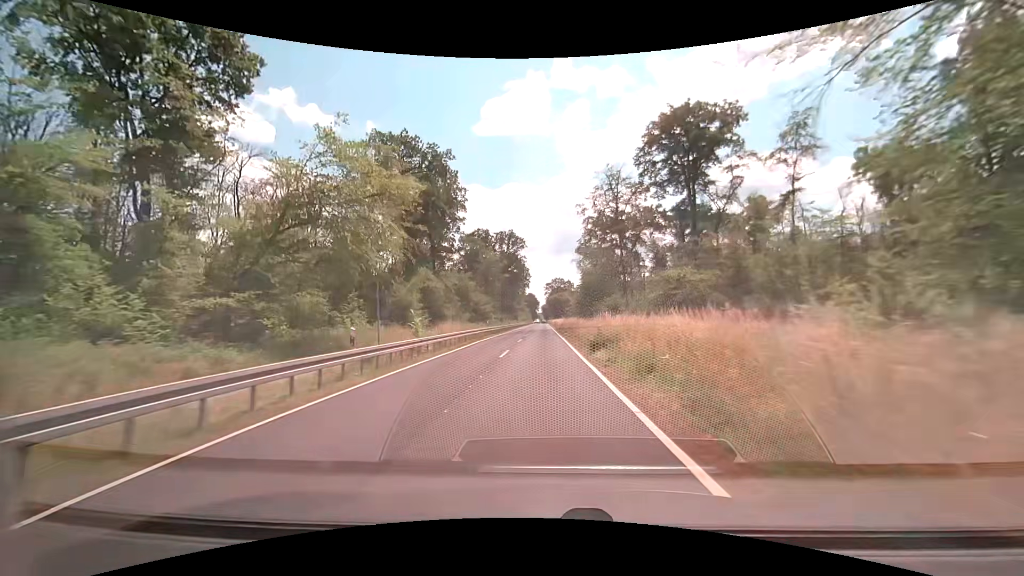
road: secondary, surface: asphalt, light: Day
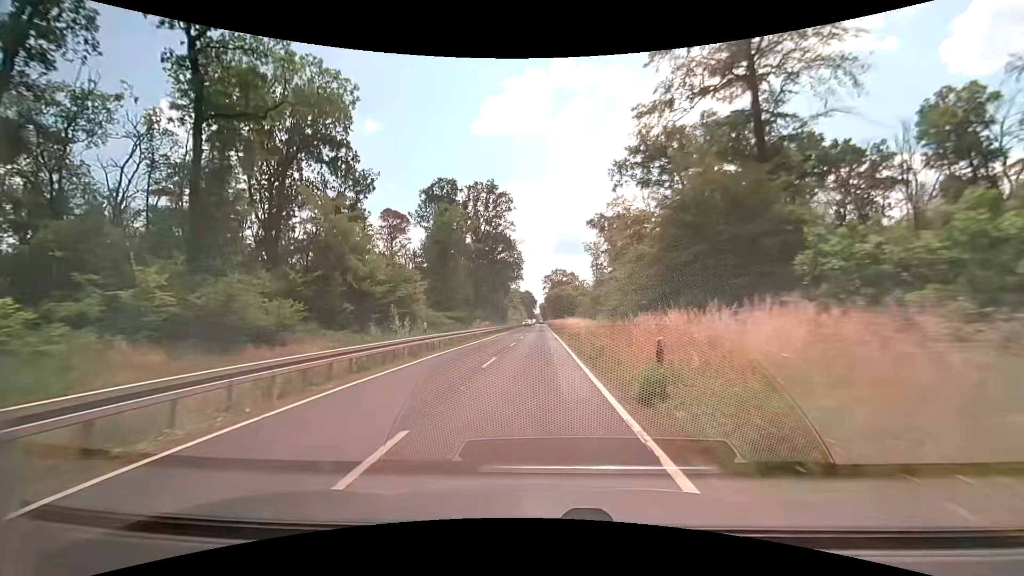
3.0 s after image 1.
(+0.2, +51.2) m; 0°
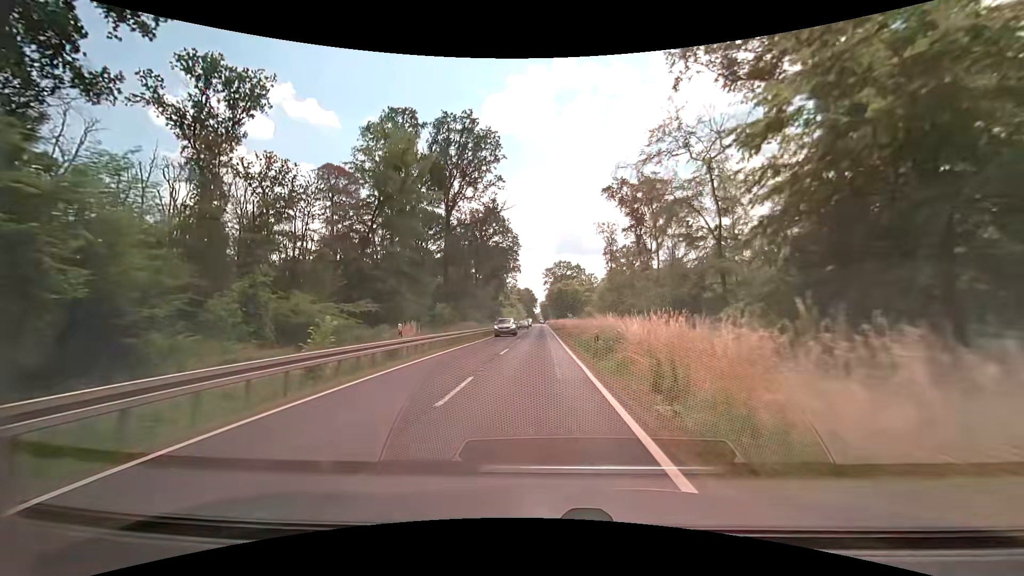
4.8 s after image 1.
(0.0, +30.2) m; 0°
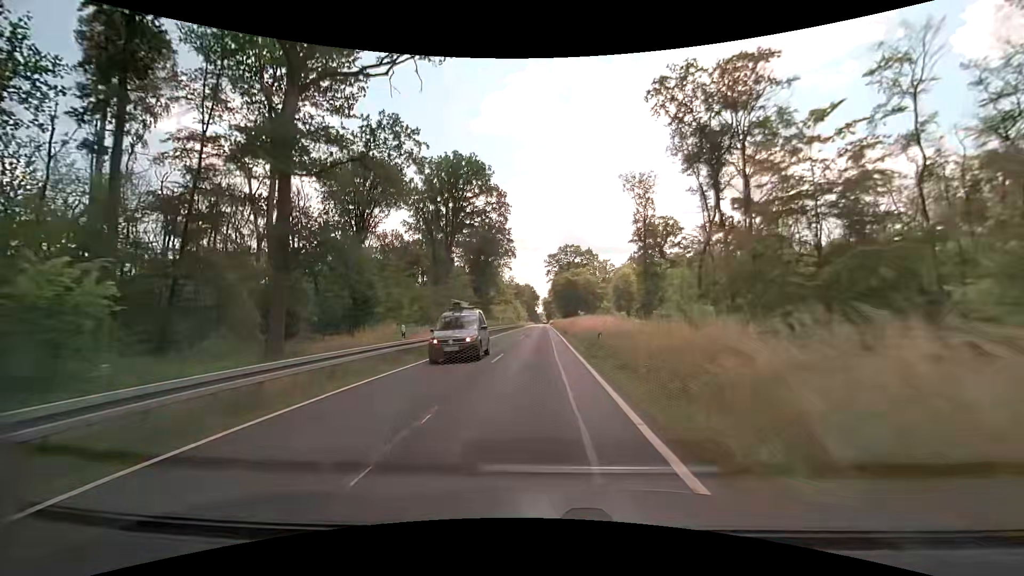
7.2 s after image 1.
(+0.2, +39.8) m; 0°
(0, +10) (0, +20) (0, +30) (0, +40) (0, +50) (0, +60) (0, +70) (0, +80) (-1, +90) (-1, +100) m
